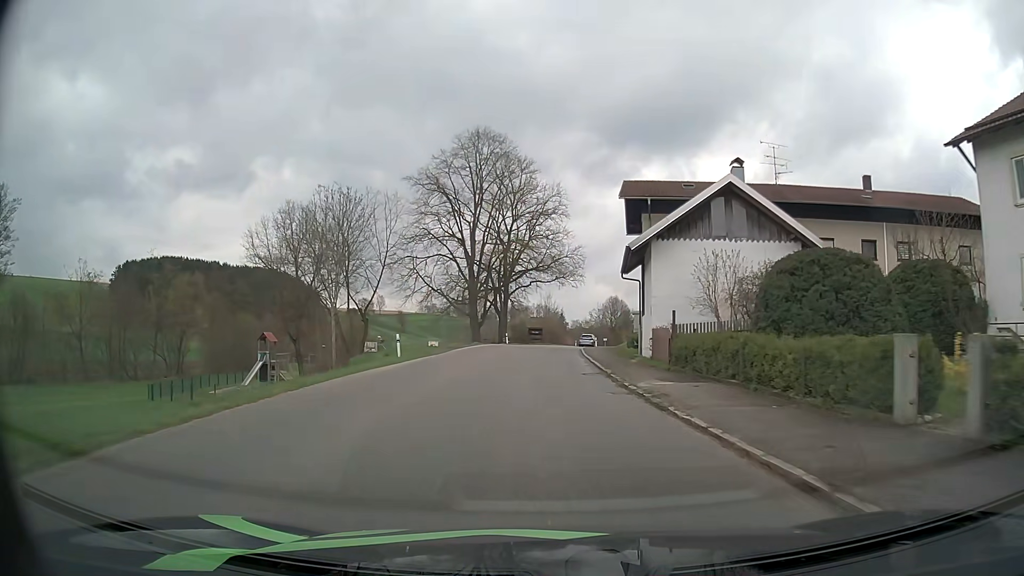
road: tertiary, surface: asphalt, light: Day
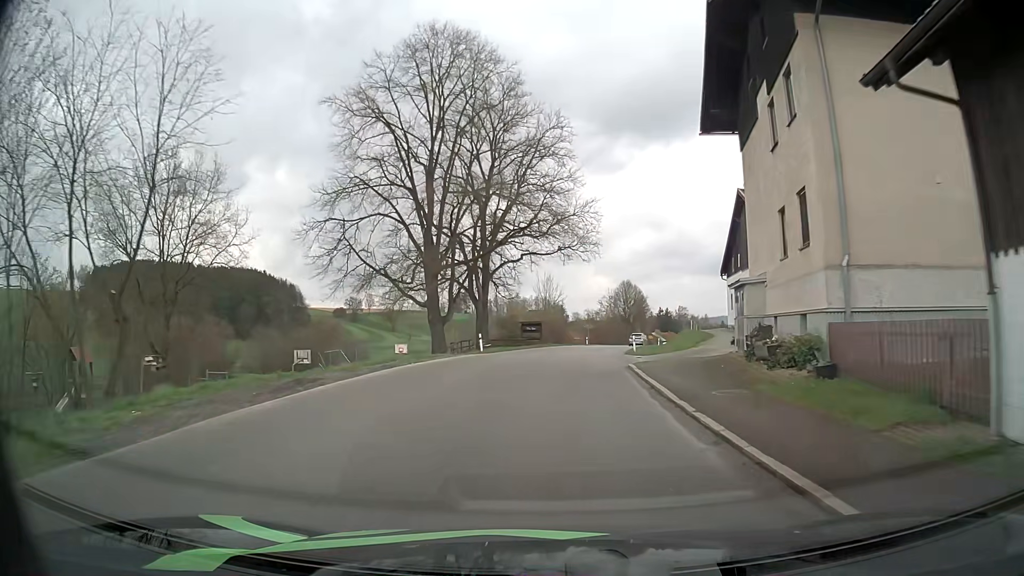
(-0.3, +24.9) m; 0°
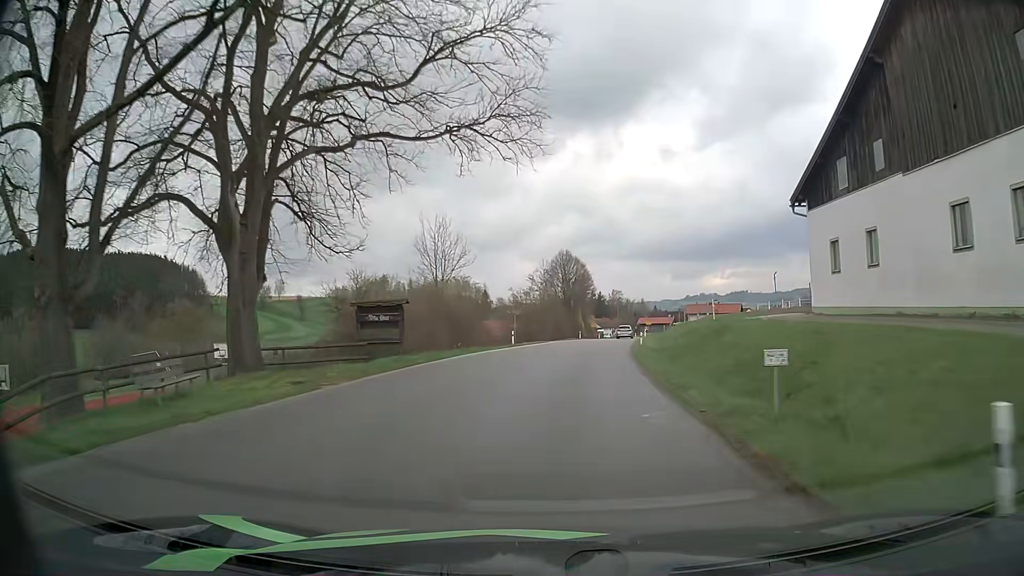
(+1.7, +32.0) m; +6°
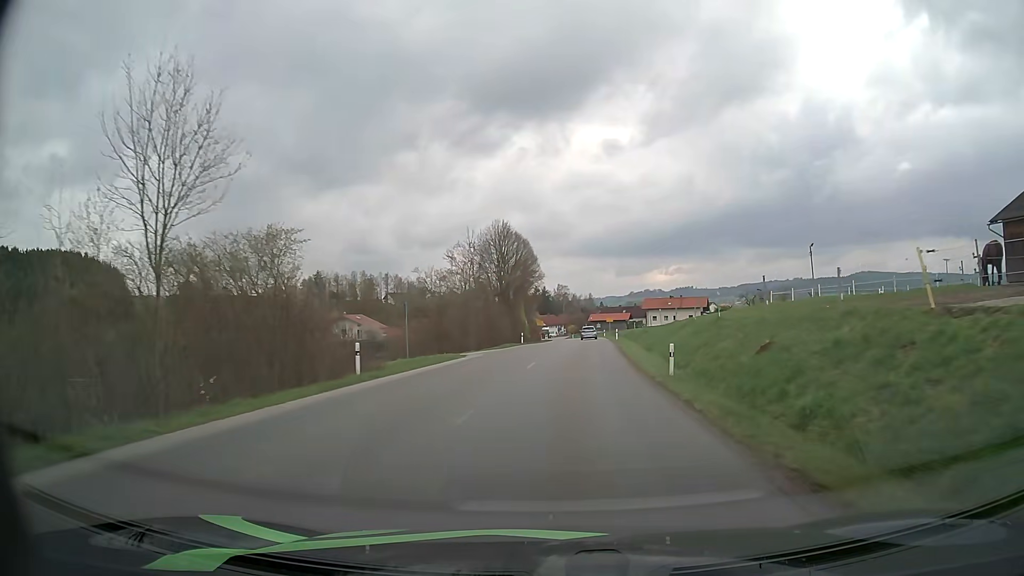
(+1.1, +24.5) m; +5°
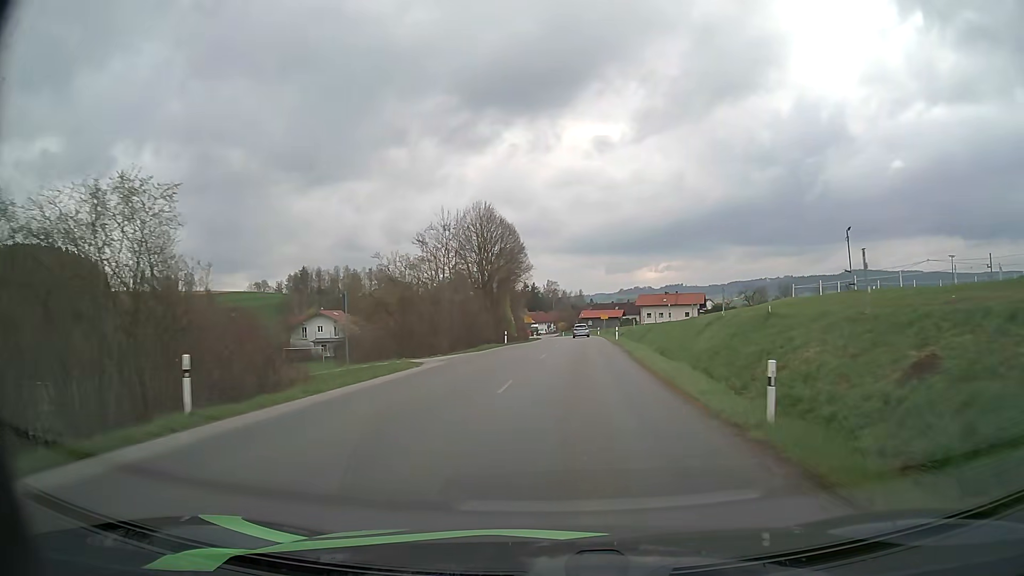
(+0.1, +8.2) m; +1°
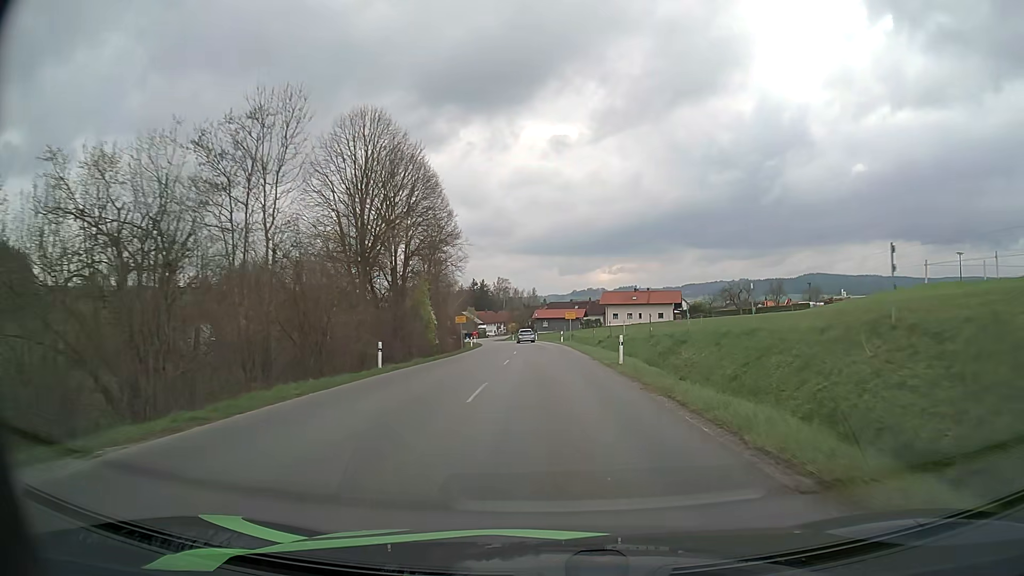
(+0.8, +25.6) m; +4°
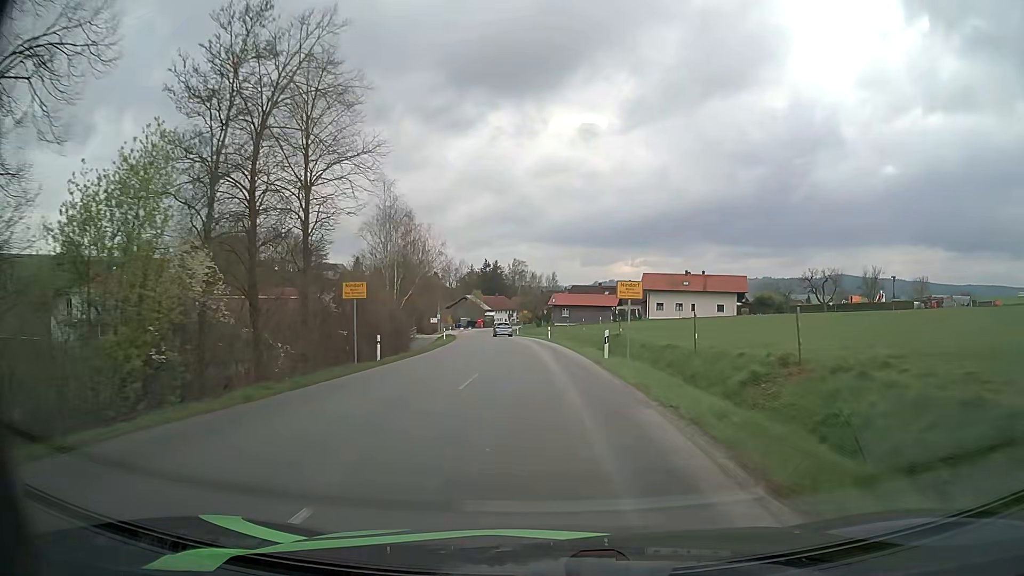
(-0.1, +35.4) m; -2°
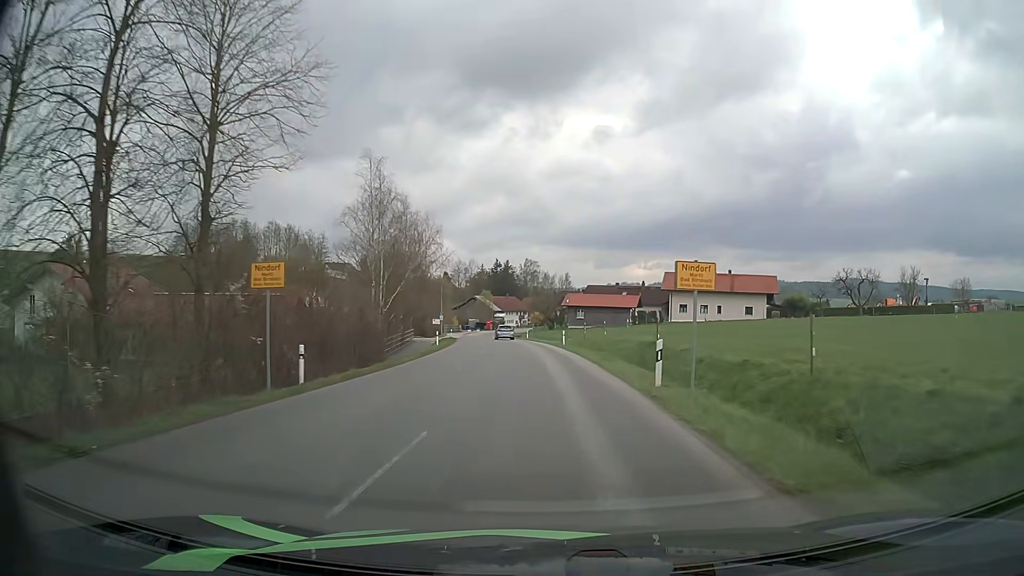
(-0.1, +8.6) m; -1°
(0, +10) (0, +20) (-1, +30) (-2, +40) (-2, +50) (-3, +60) (-5, +70) (-6, +80) (-6, +90) (-7, +100) m
